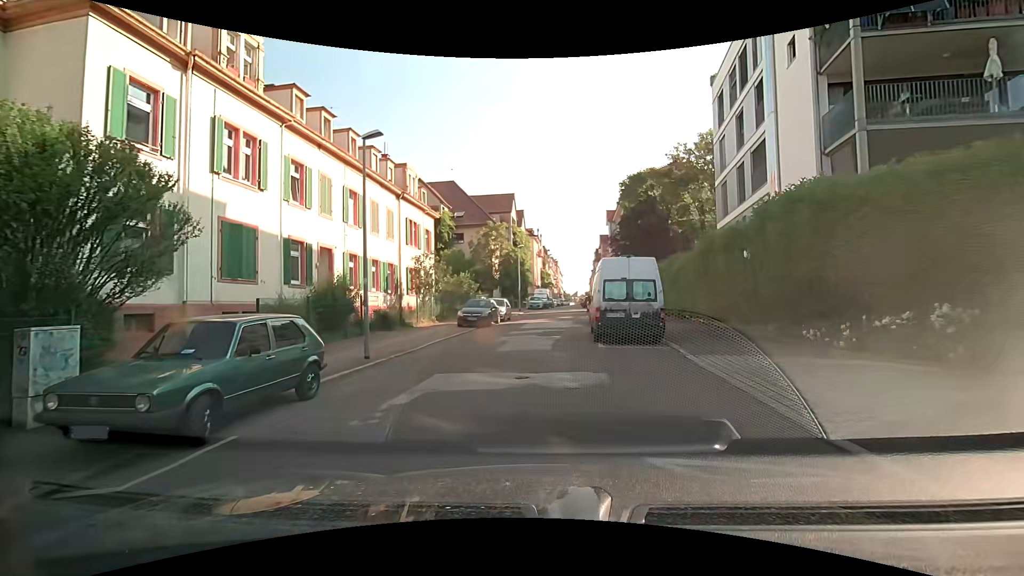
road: residential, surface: asphalt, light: Day
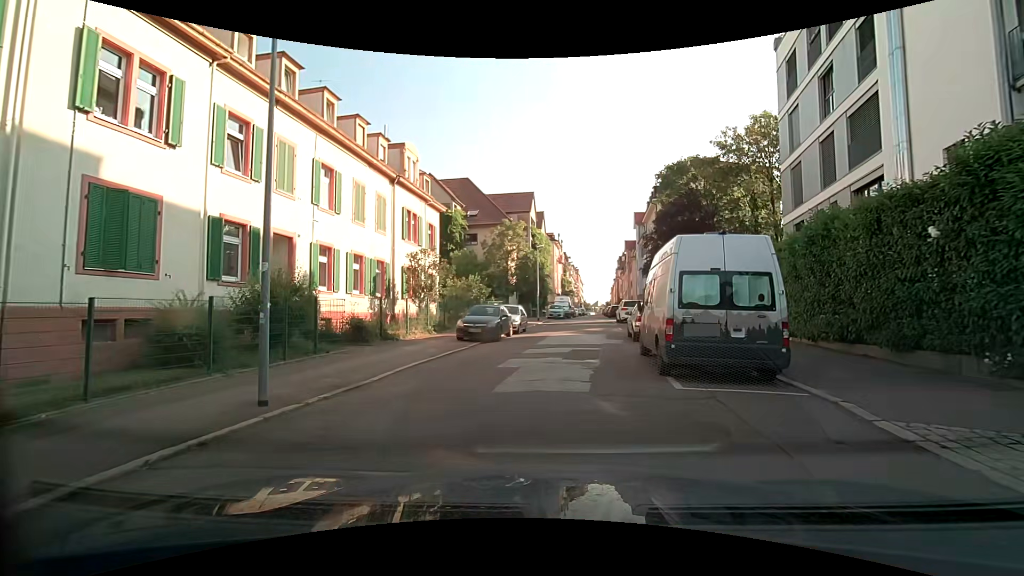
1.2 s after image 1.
(-0.3, +5.8) m; -3°
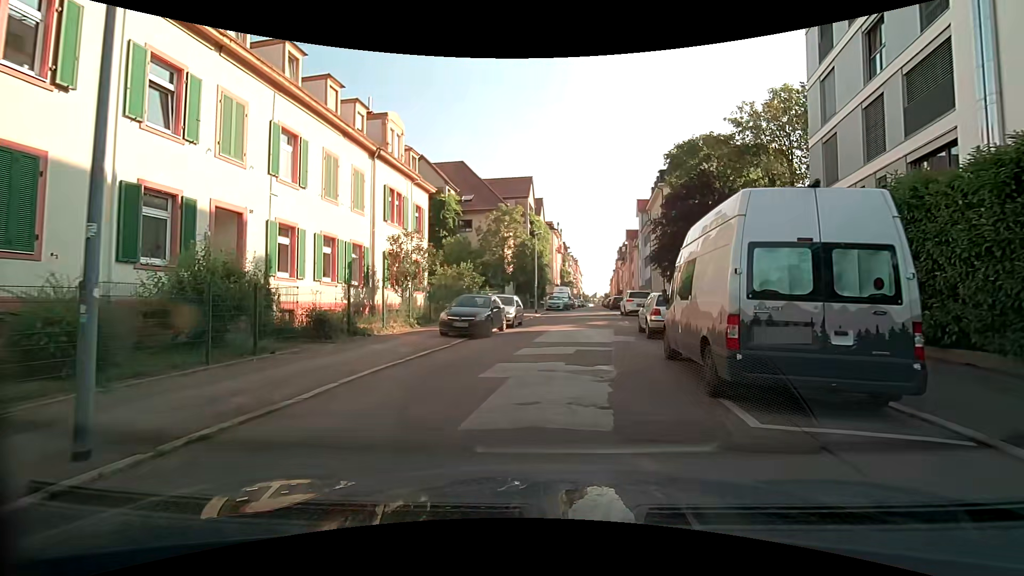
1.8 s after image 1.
(0.0, +2.8) m; 0°
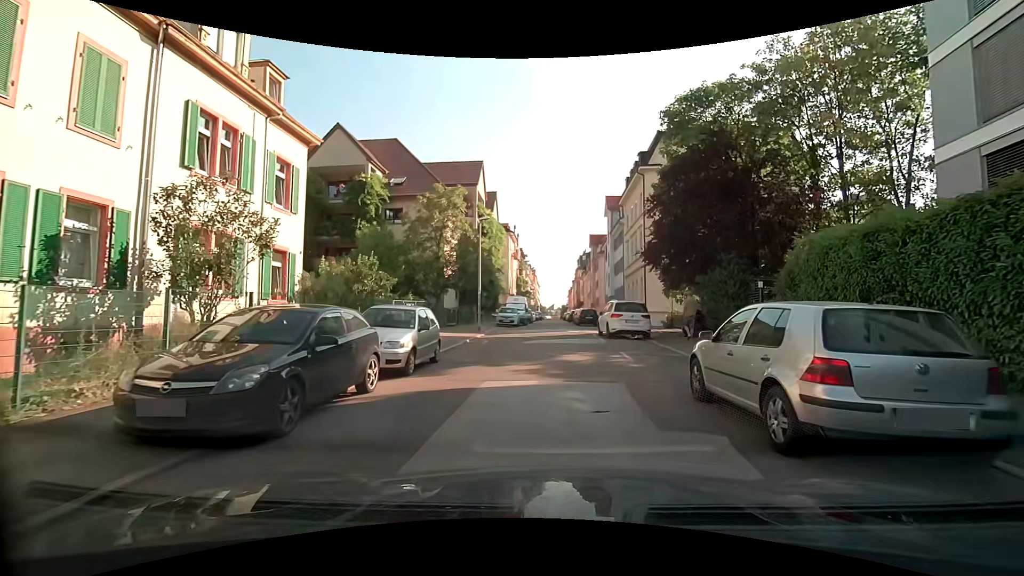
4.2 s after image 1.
(+0.4, +10.9) m; +4°
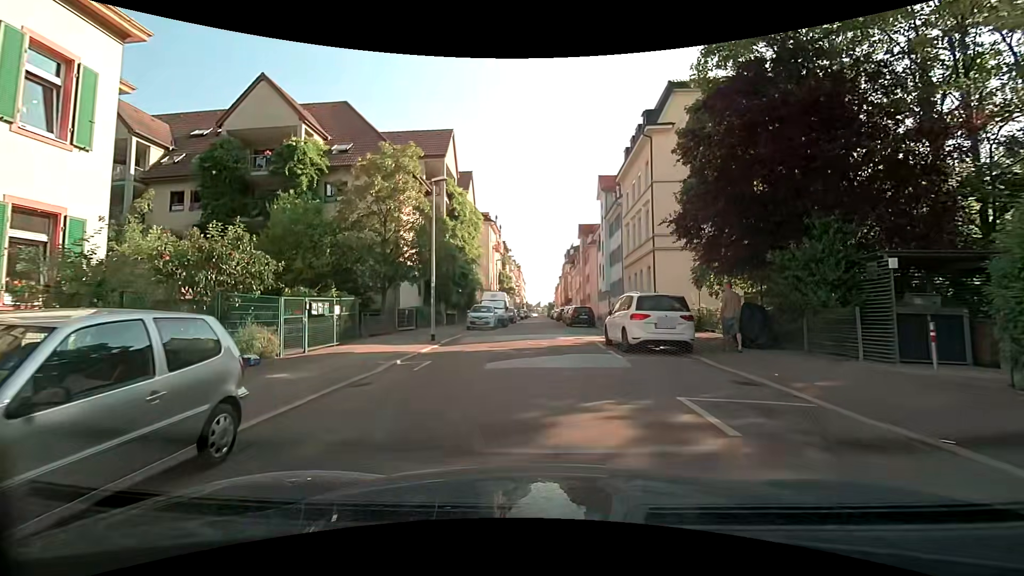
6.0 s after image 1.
(+0.2, +8.0) m; +4°
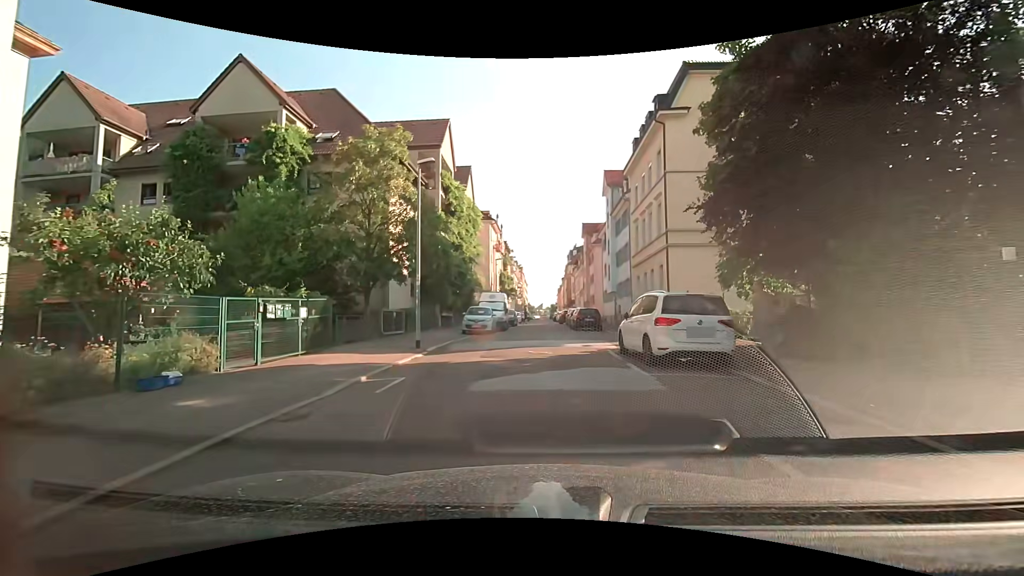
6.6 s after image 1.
(-0.1, +2.6) m; -2°
